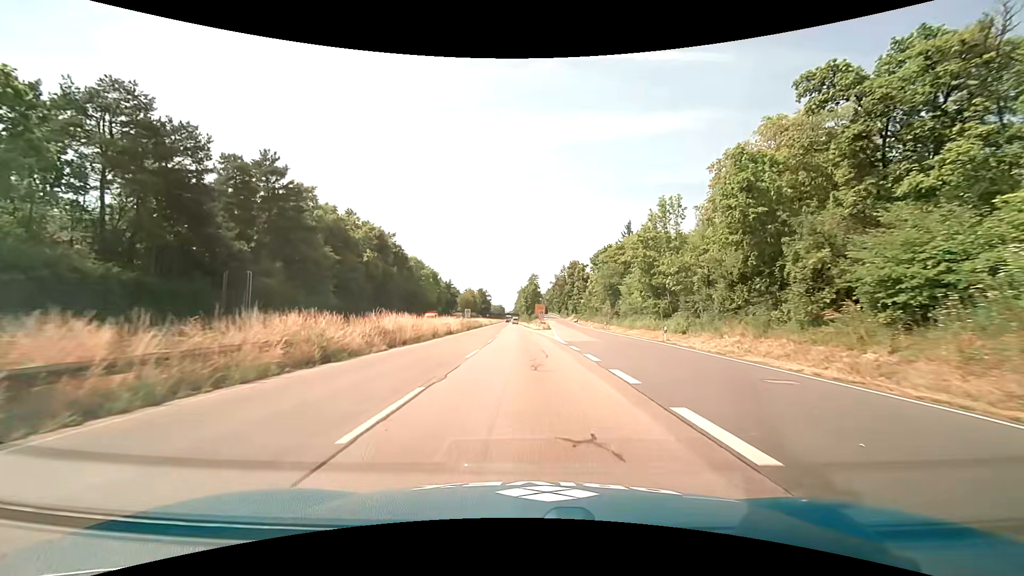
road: trunk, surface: asphalt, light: Day
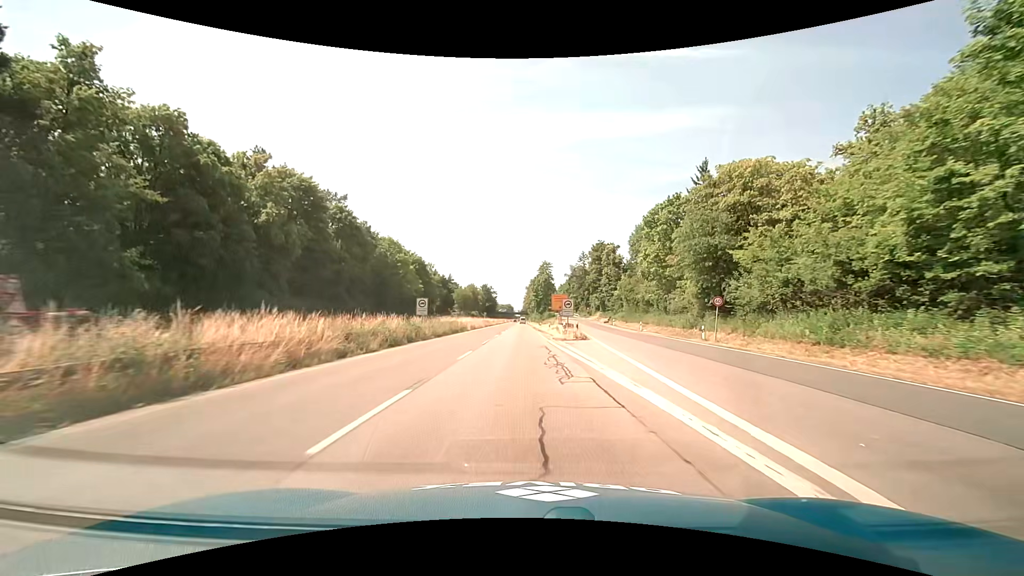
(-0.3, +36.6) m; -1°
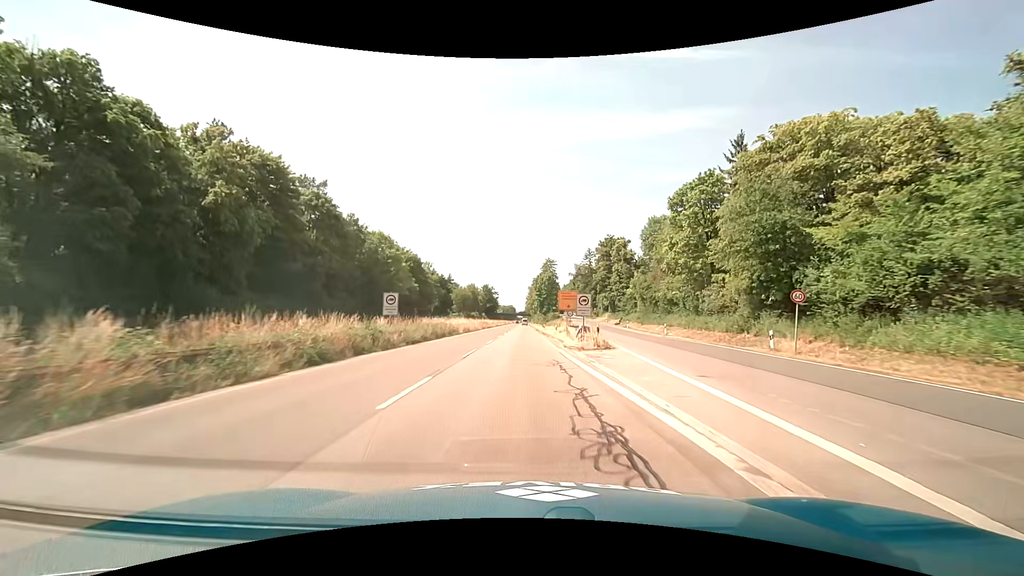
(0.0, +9.2) m; 0°
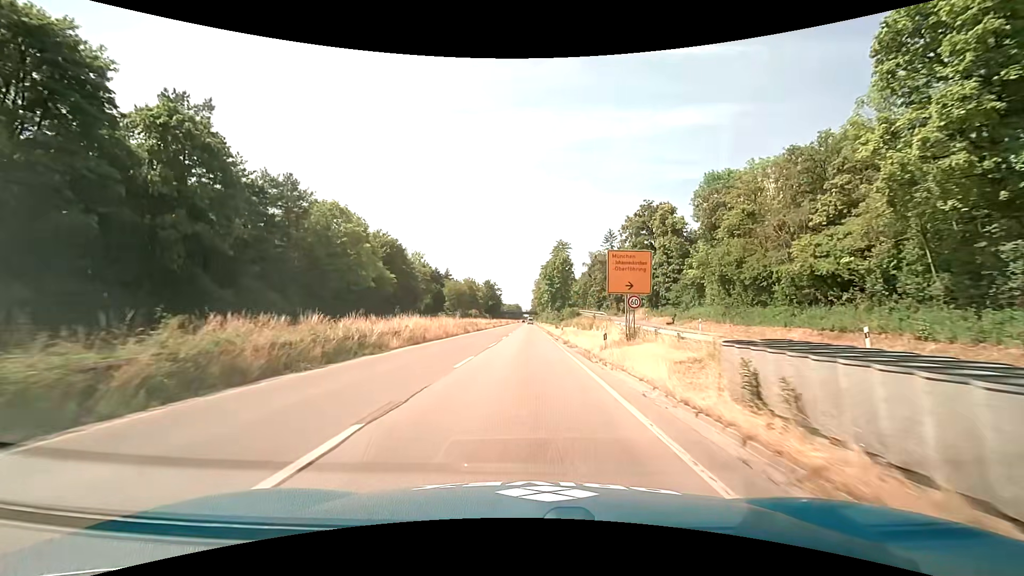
(-0.2, +27.5) m; -1°
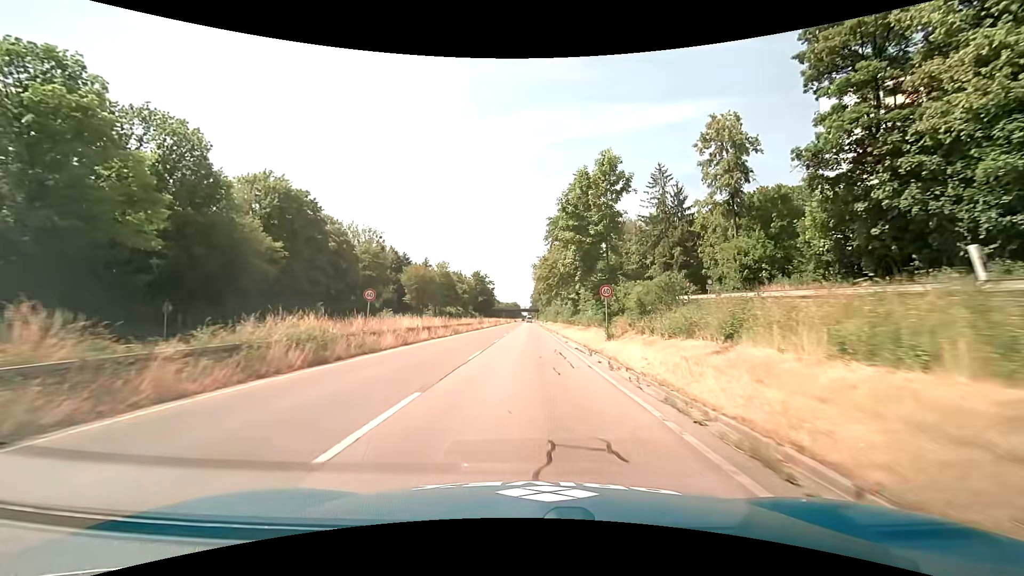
(0.0, +45.9) m; 0°
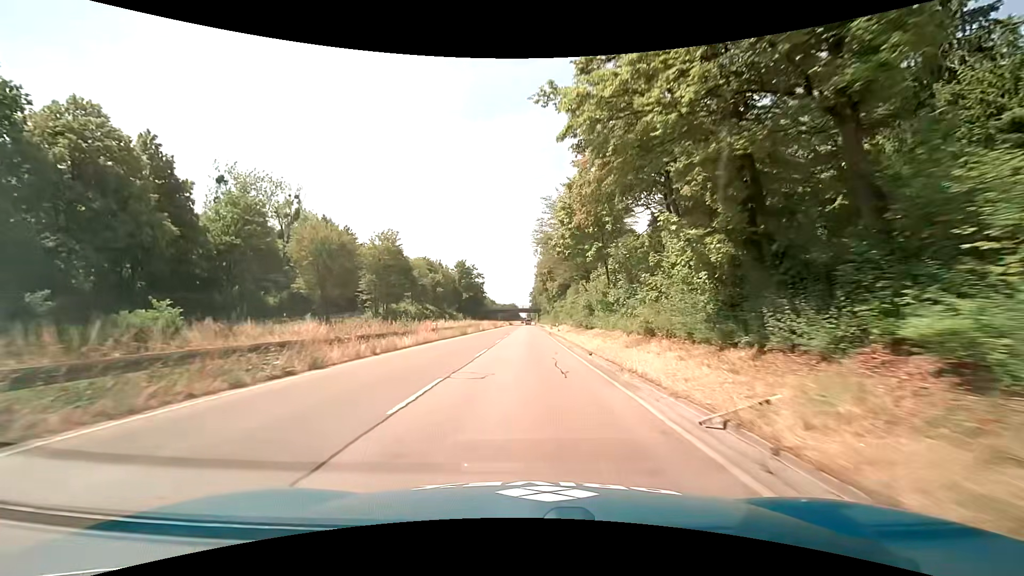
(-0.2, +45.7) m; 0°
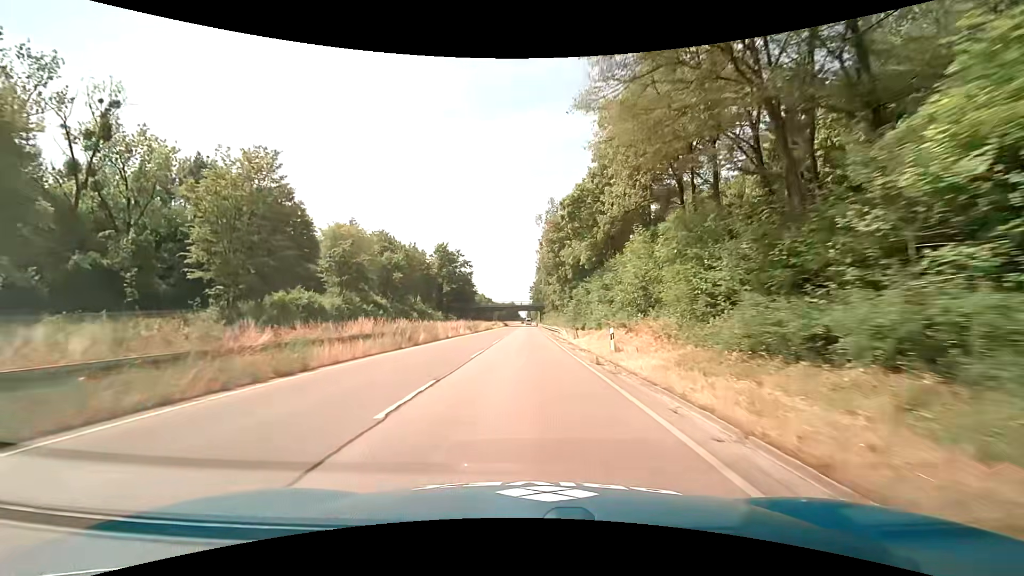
(+0.1, +36.5) m; 0°
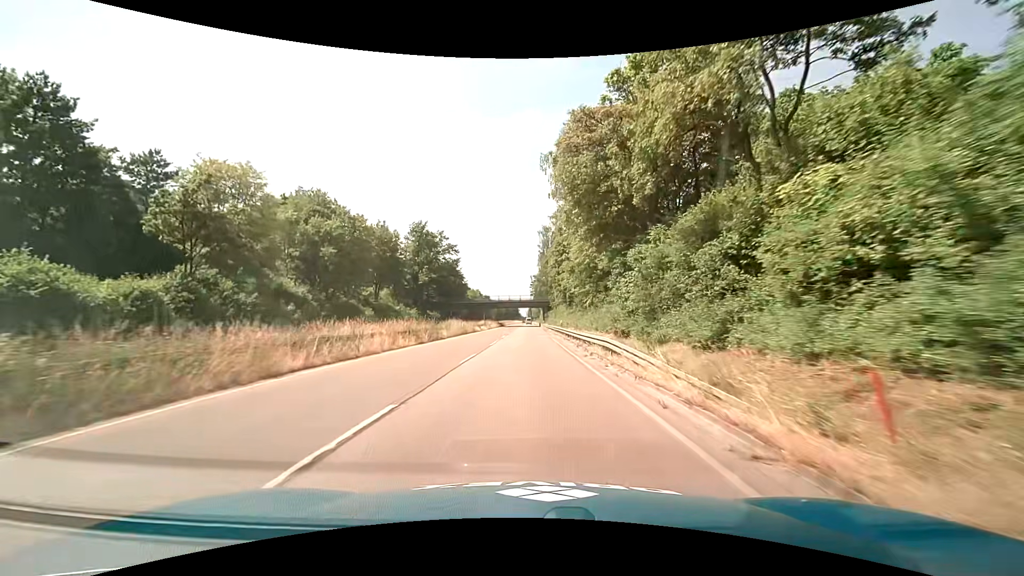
(0.0, +27.3) m; 0°
(0, +10) (0, +20) (0, +30) (0, +40) (0, +50) (0, +60) (0, +70) (0, +80) (0, +90) (0, +100) m
